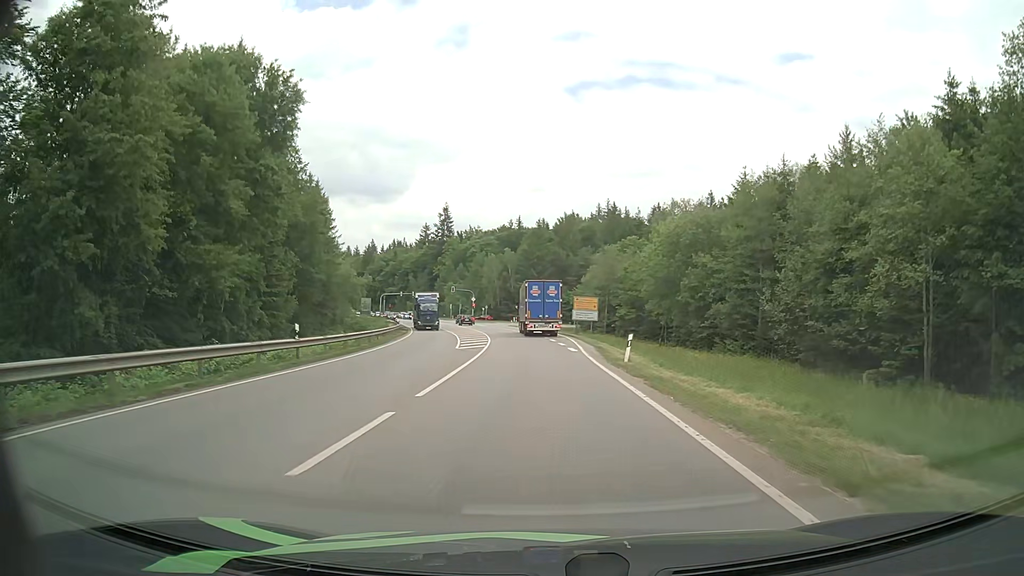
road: secondary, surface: asphalt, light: Day
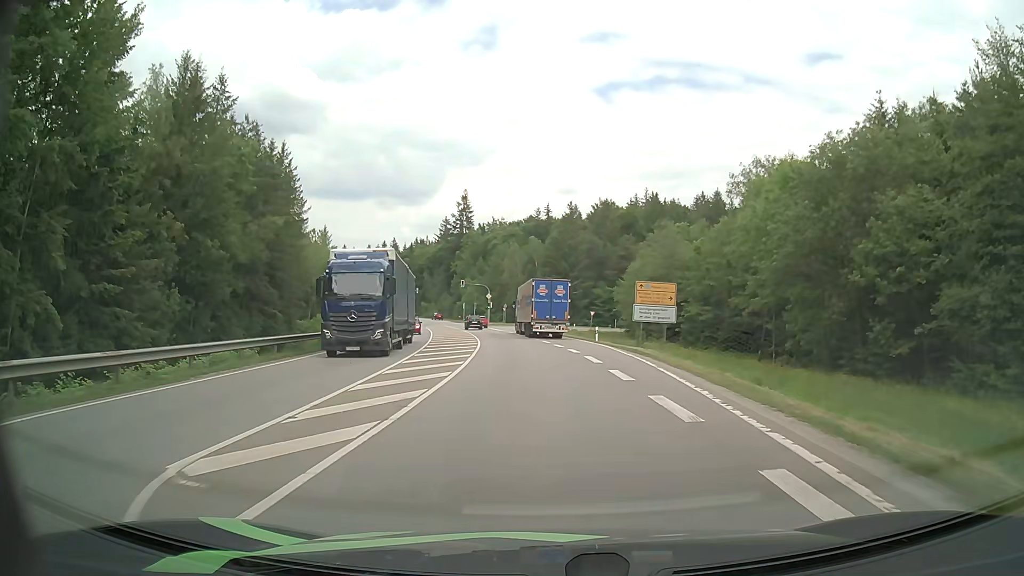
(-0.5, +26.6) m; -3°
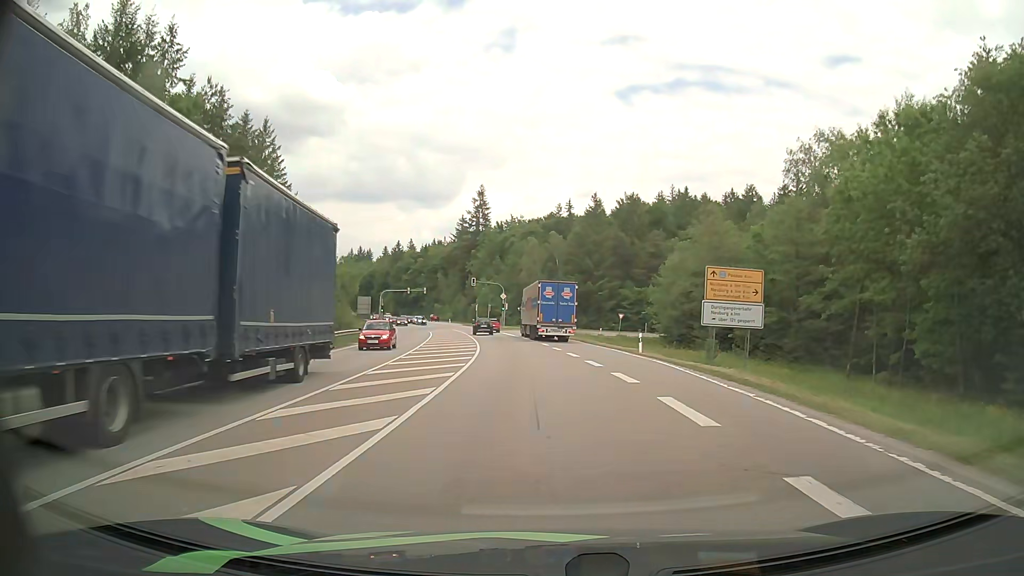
(-0.1, +12.1) m; -2°
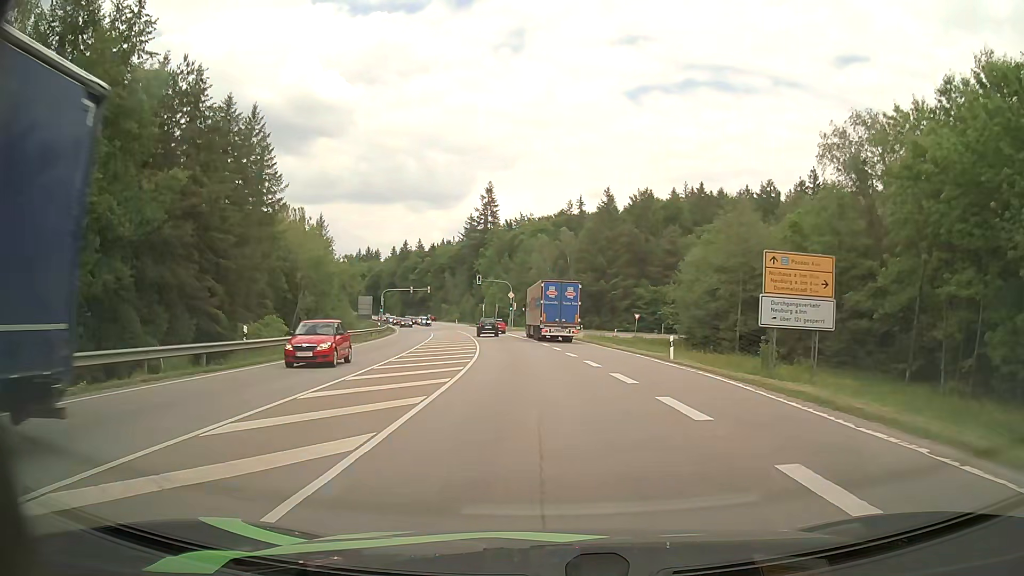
(0.0, +5.7) m; -1°
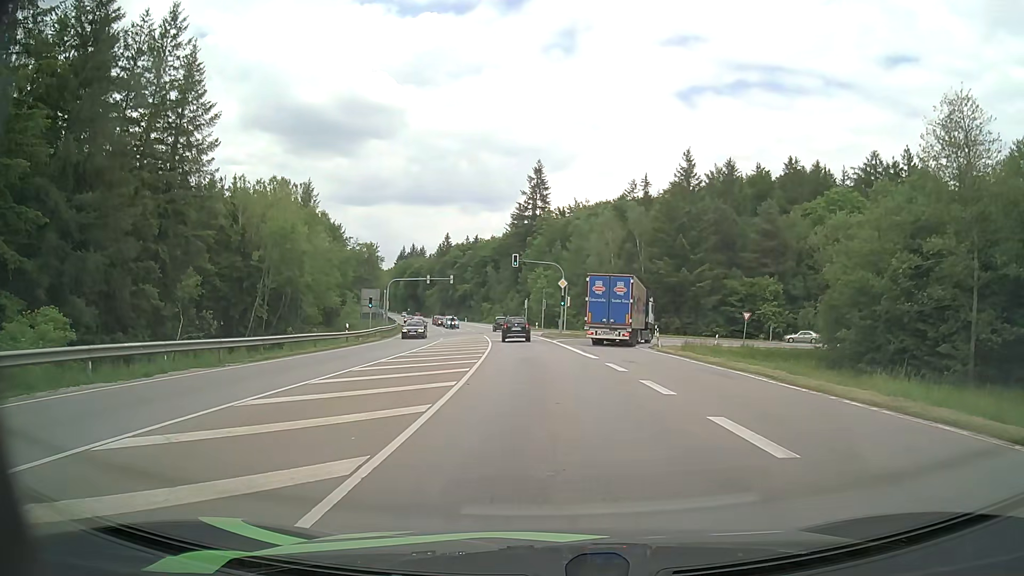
(-1.1, +26.7) m; -5°
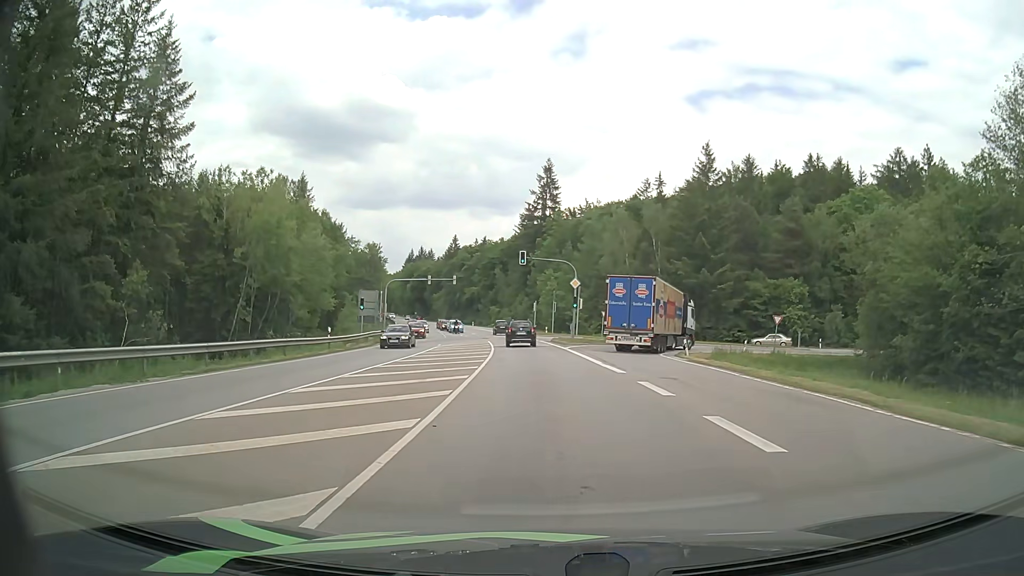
(0.0, +5.5) m; -1°
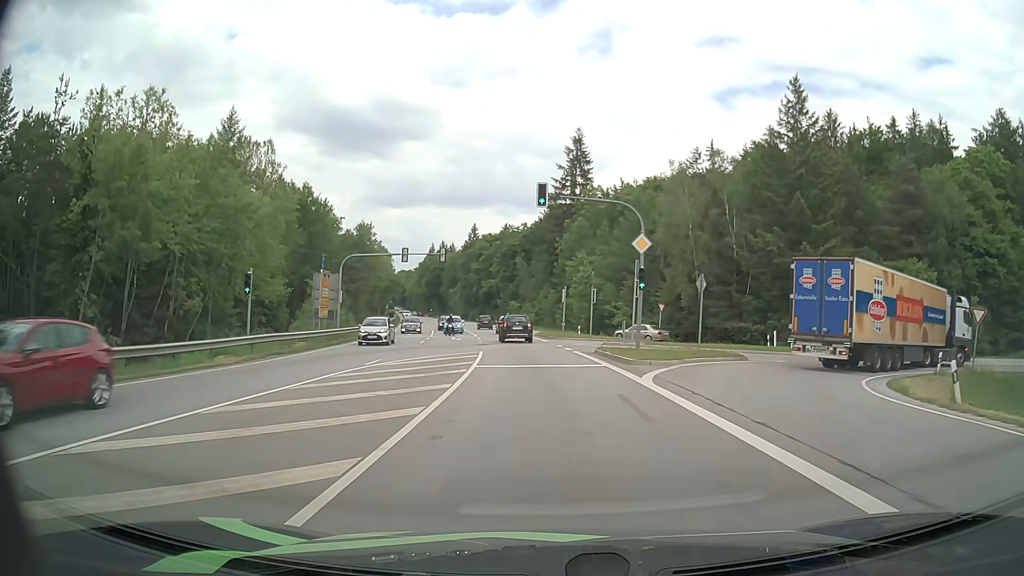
(-0.5, +23.7) m; -3°
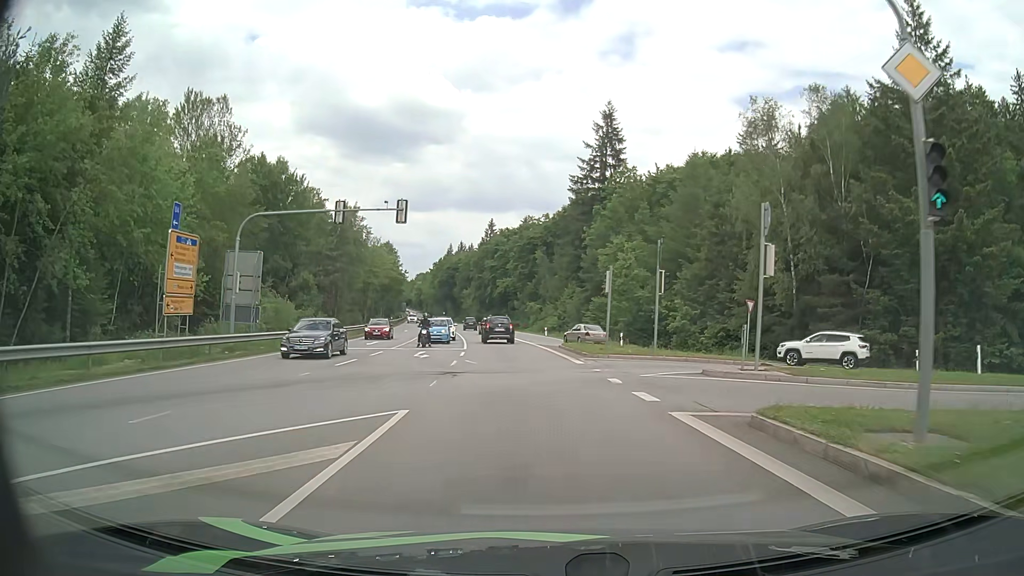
(-0.2, +19.5) m; -1°
(0, +10) (0, +20) (-1, +30) (-2, +40) (-4, +50) (-6, +60) (-7, +69) (-9, +79) (-11, +89) (-13, +99) m
